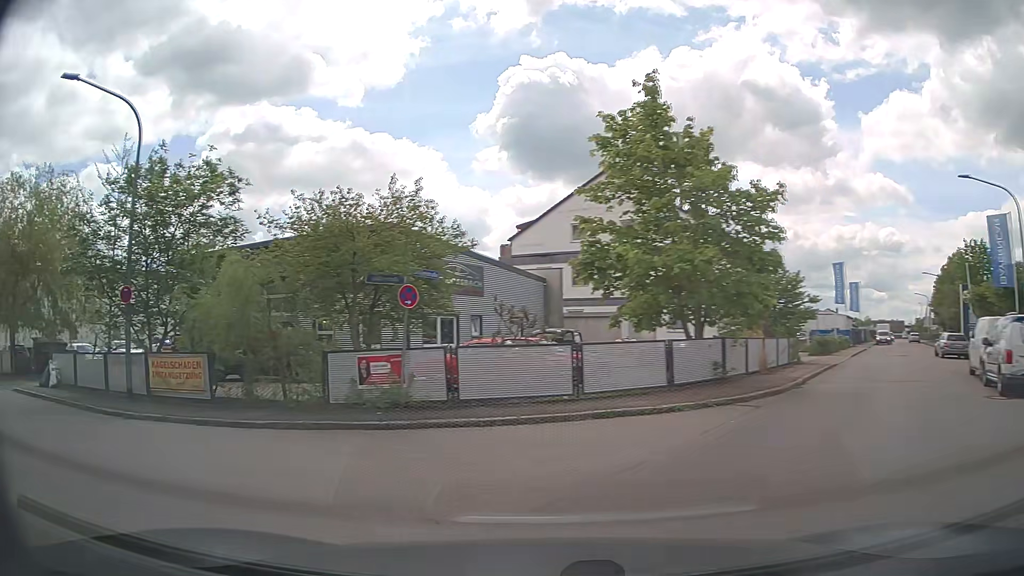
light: Day
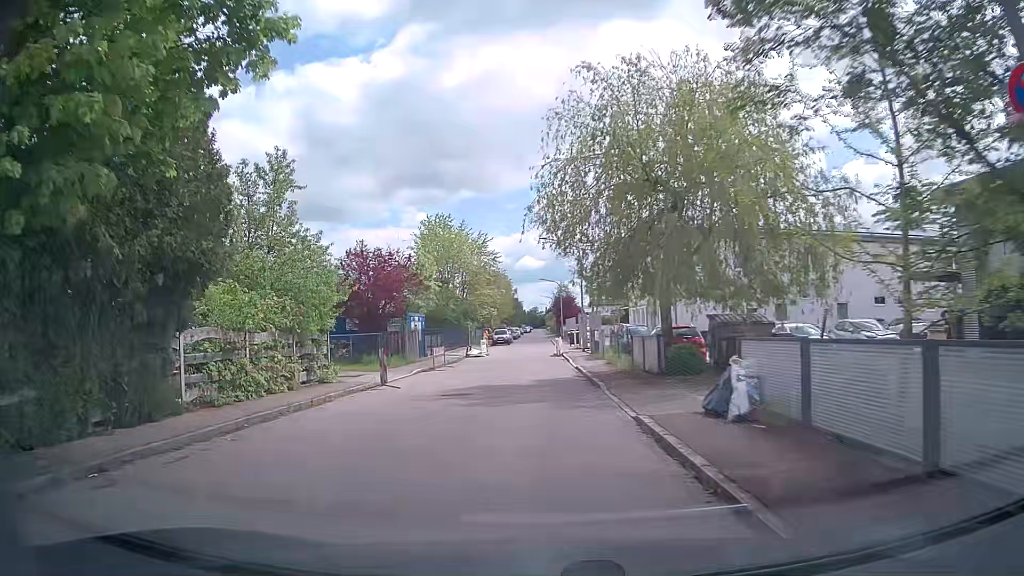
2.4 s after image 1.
(-7.1, +11.1) m; -60°
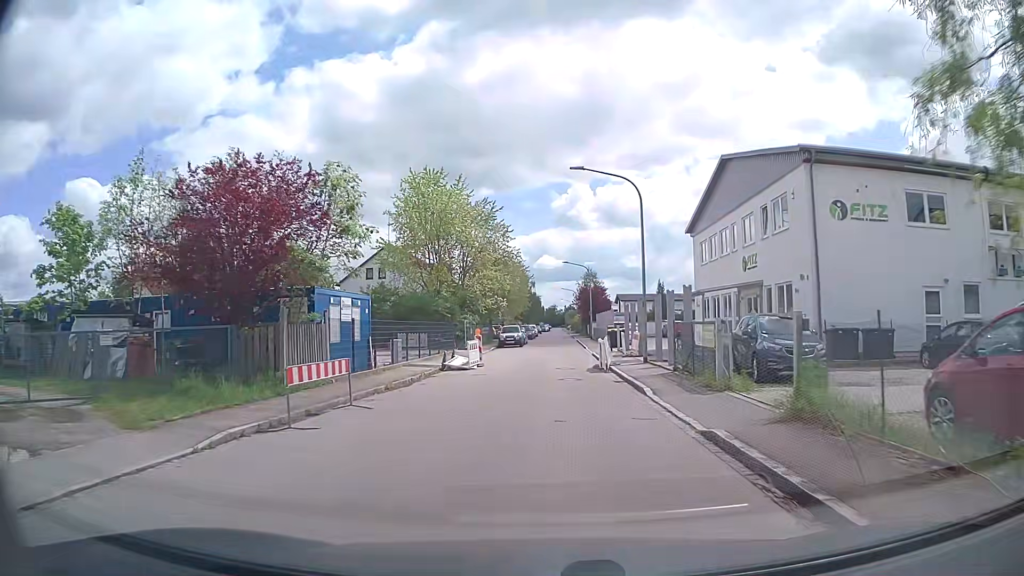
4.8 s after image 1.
(-0.5, +19.5) m; -2°
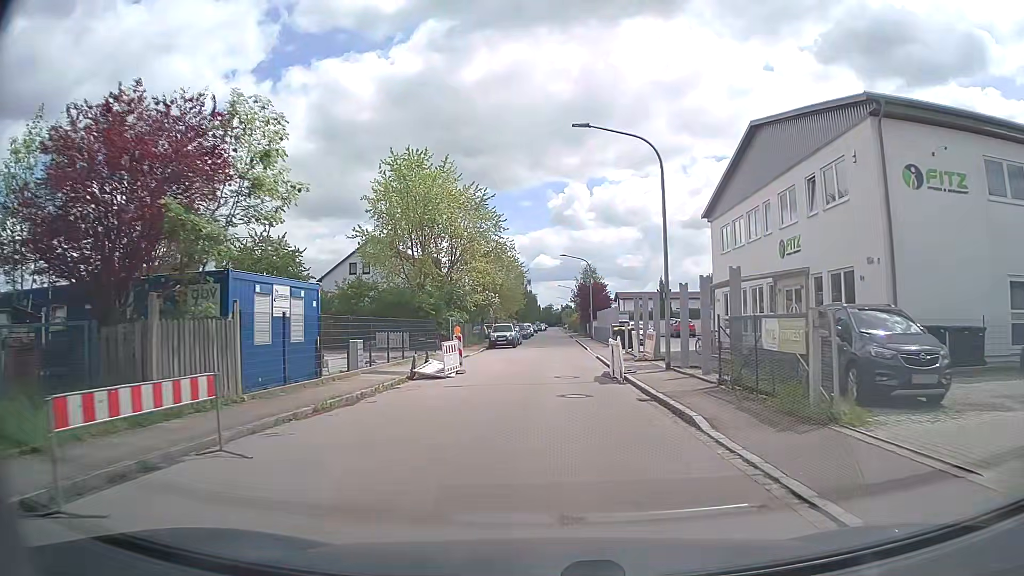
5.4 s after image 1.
(0.0, +5.6) m; +1°
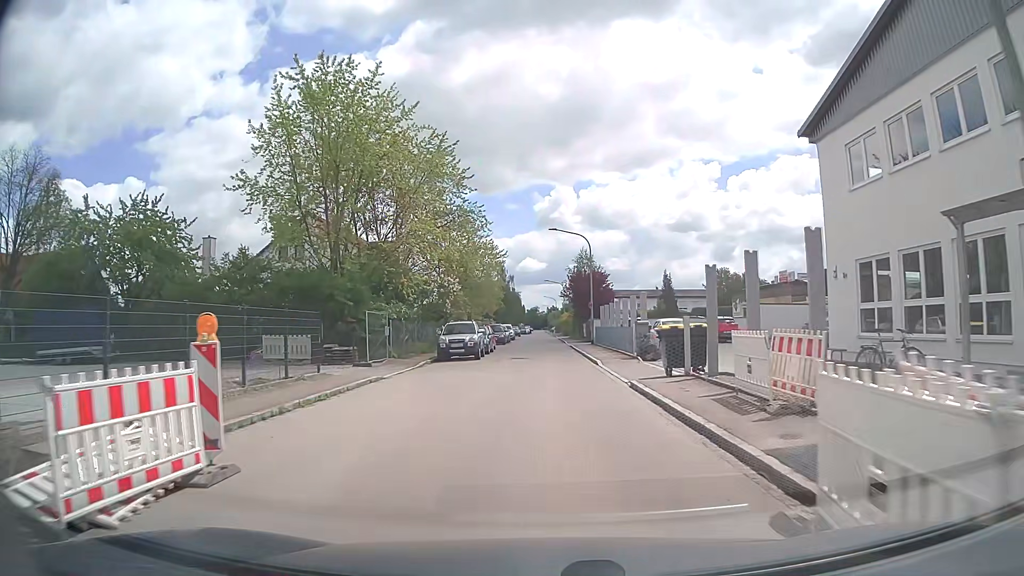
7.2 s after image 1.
(+0.2, +17.0) m; +2°
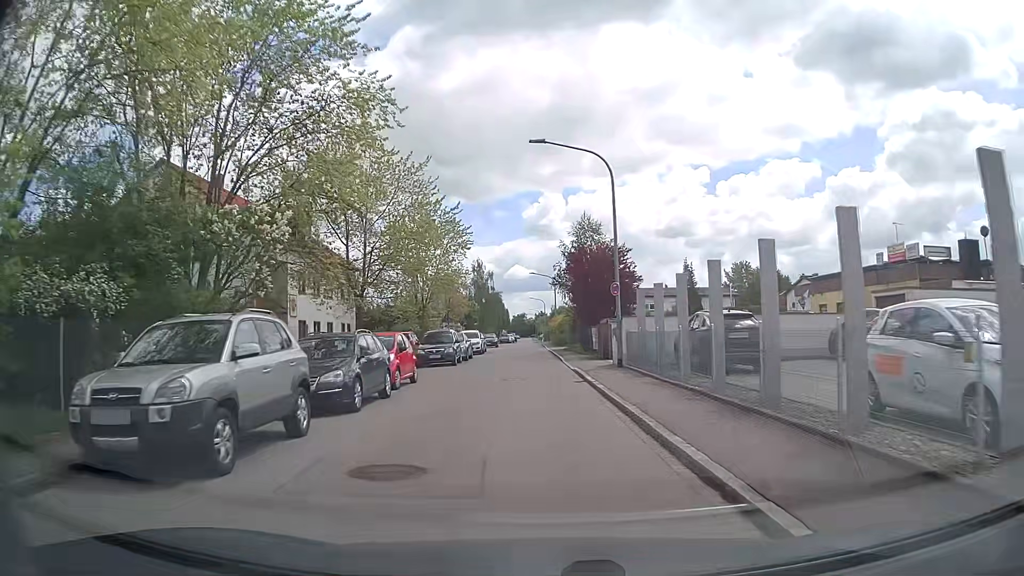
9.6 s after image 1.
(+0.2, +22.5) m; +1°
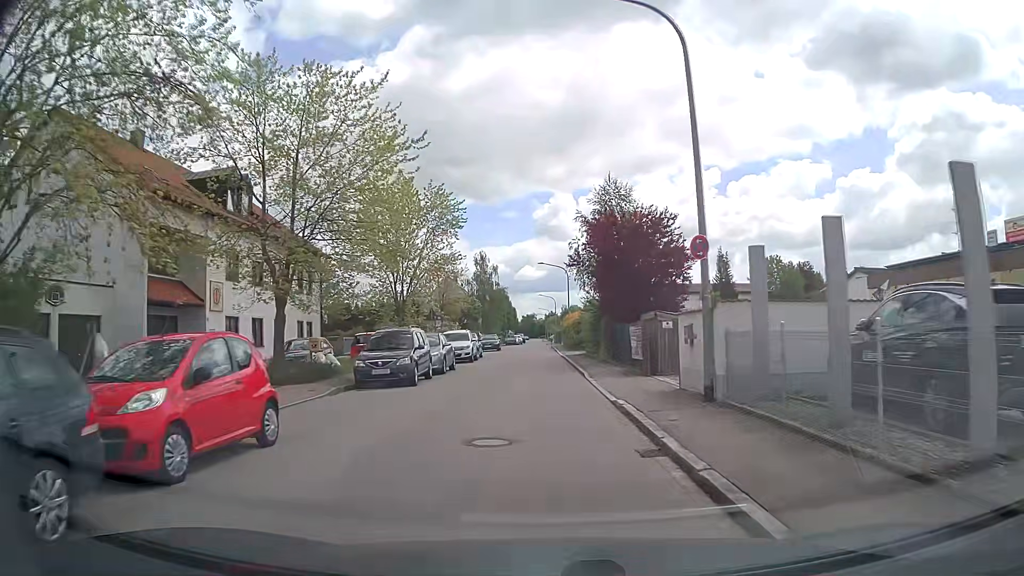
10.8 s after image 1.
(-0.1, +11.0) m; -1°
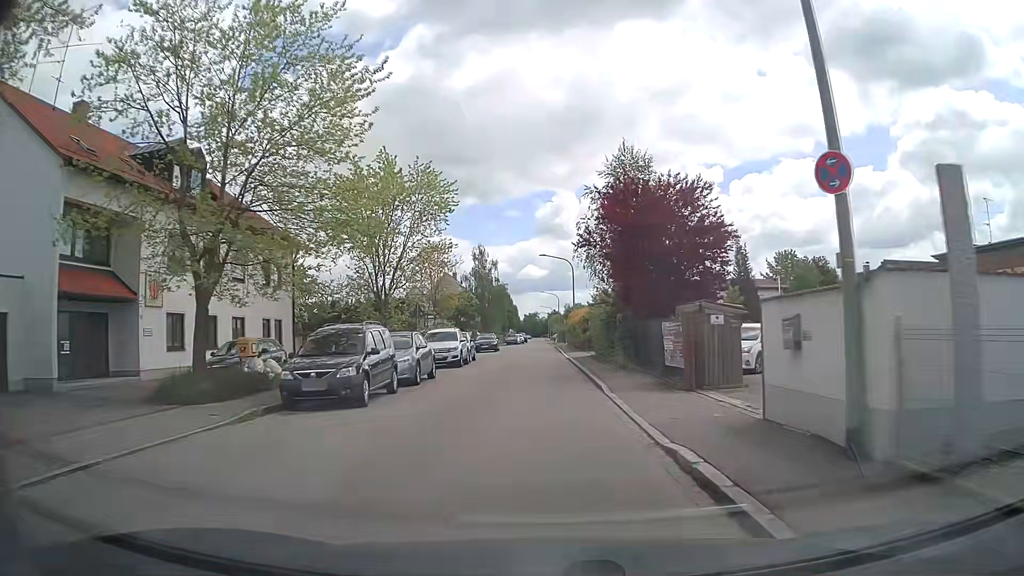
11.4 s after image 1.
(0.0, +5.5) m; -1°
(0, +10) (0, +20) (0, +30) (0, +40) (0, +50) (0, +60) (0, +70) (0, +80) (0, +90) (0, +100) m
